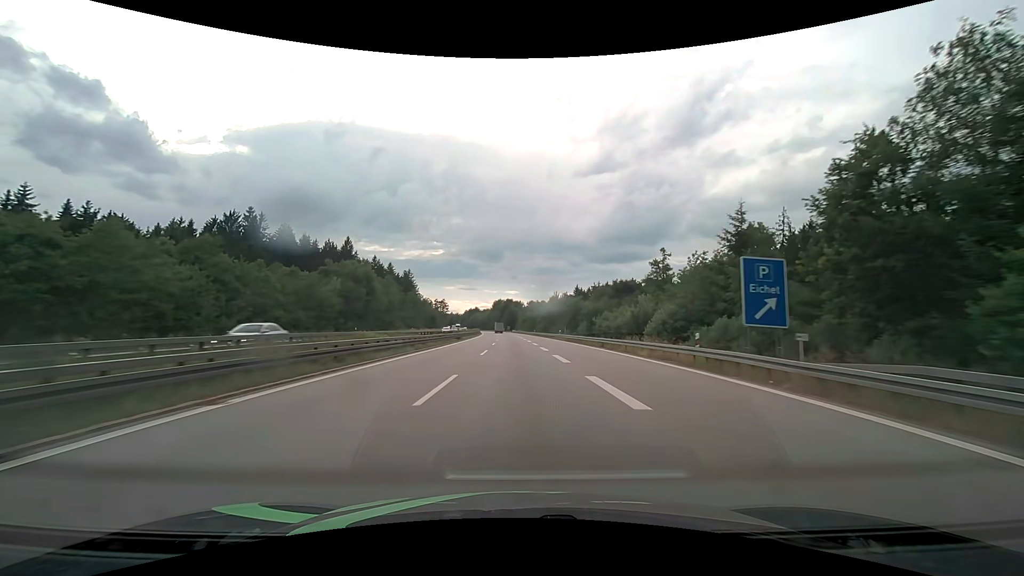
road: motorway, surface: asphalt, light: Day
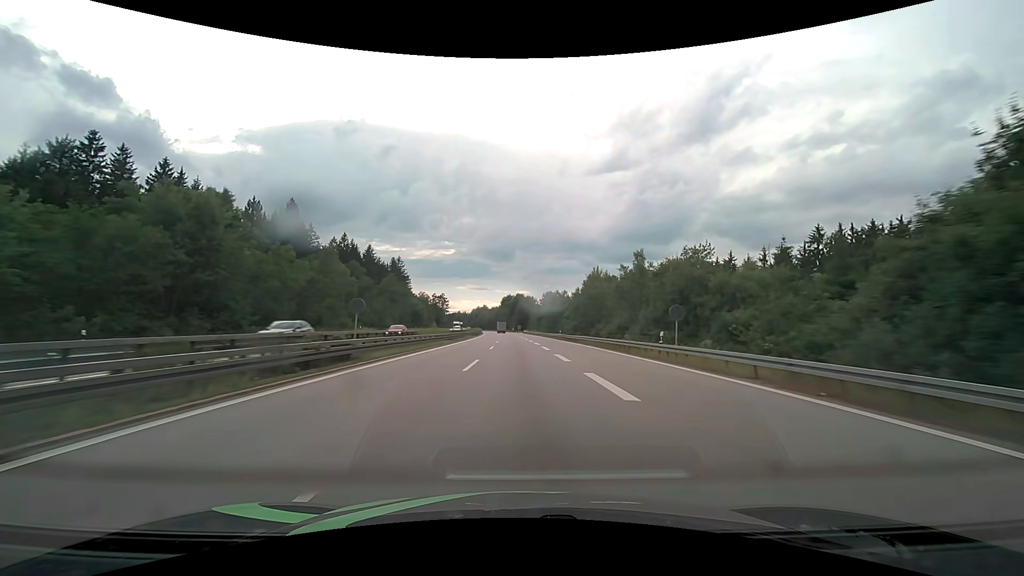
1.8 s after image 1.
(-0.5, +47.2) m; -1°
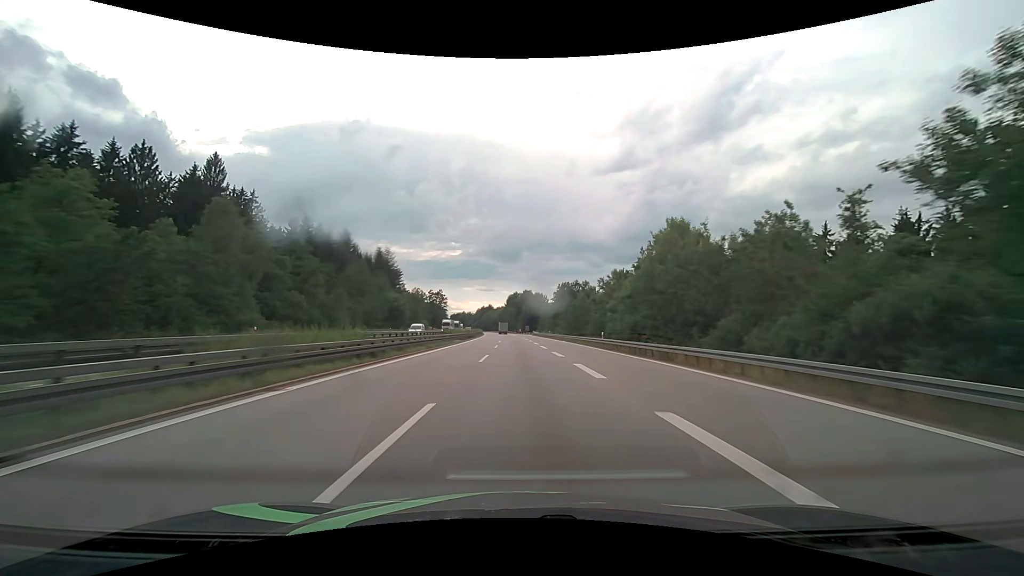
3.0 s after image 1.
(-0.3, +31.6) m; -1°
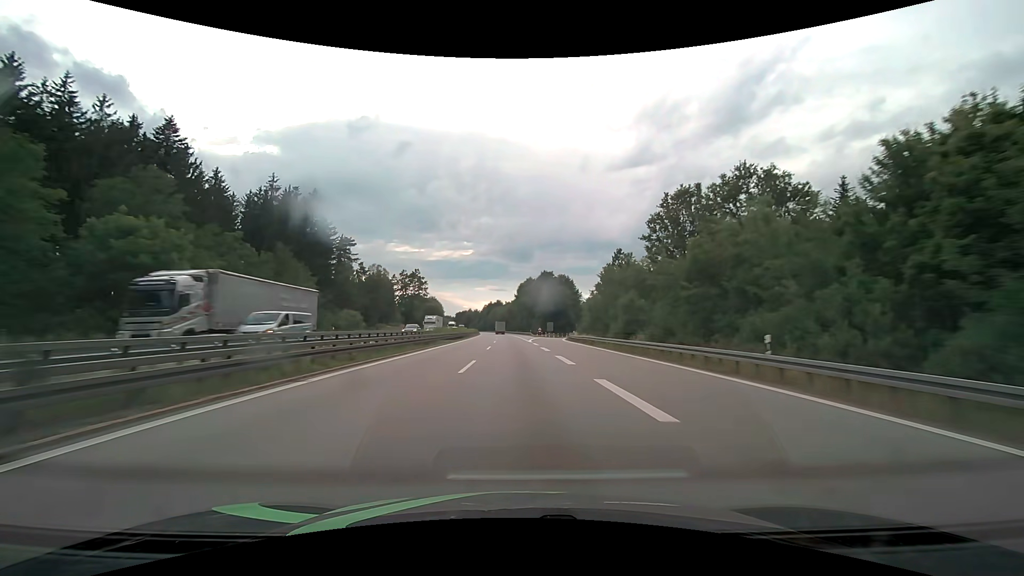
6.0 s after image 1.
(-0.9, +79.0) m; -1°
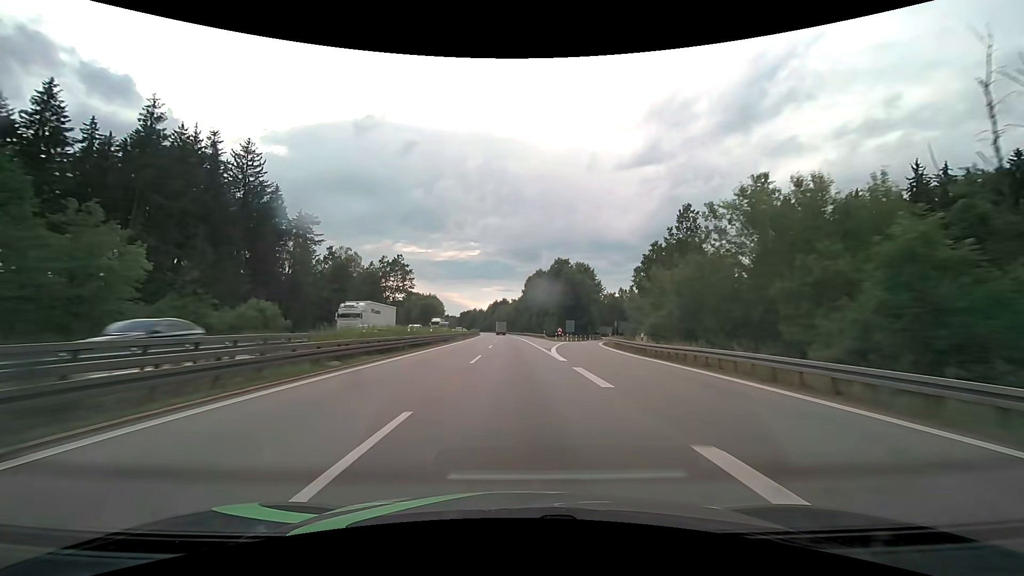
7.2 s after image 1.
(-0.2, +31.6) m; -1°
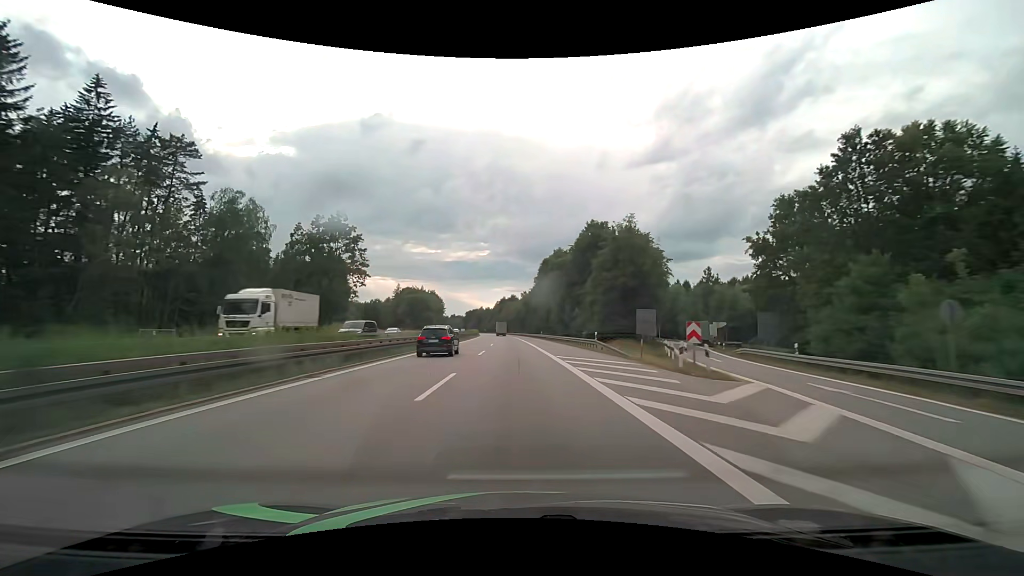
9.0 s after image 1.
(-0.4, +47.4) m; -1°
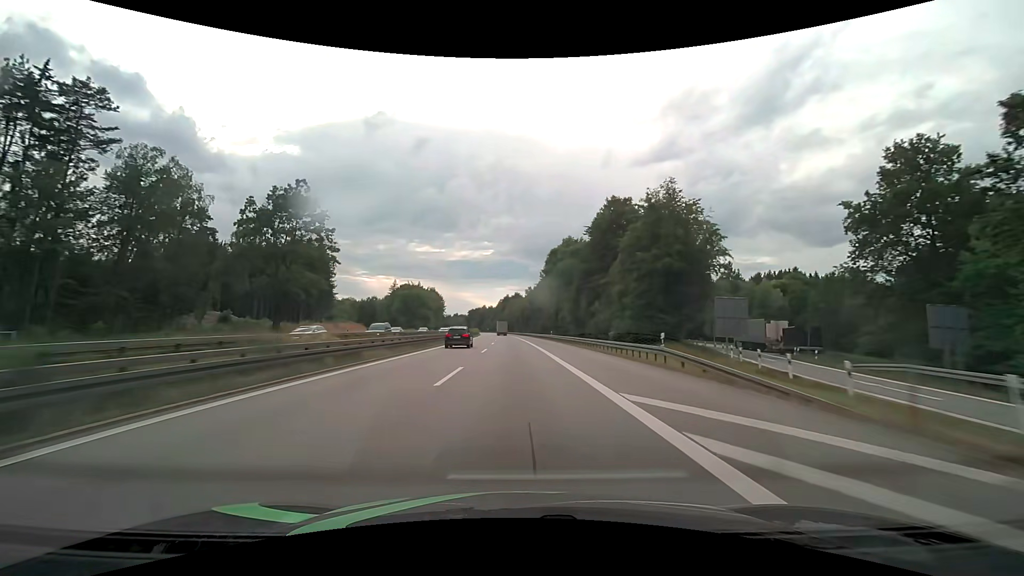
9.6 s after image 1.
(-0.1, +15.8) m; -1°
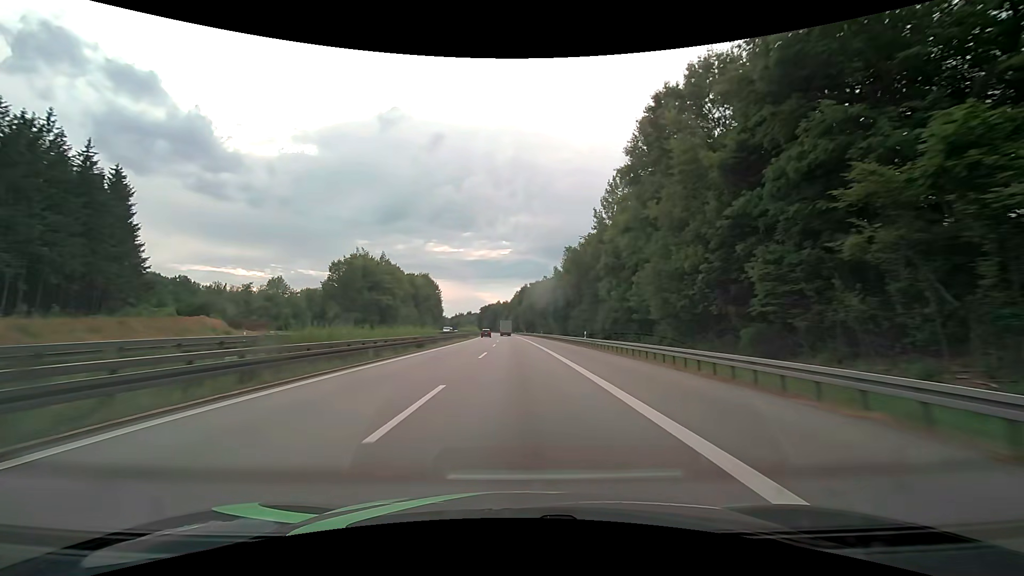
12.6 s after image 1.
(-1.4, +79.1) m; -2°
(0, +10) (0, +20) (0, +30) (0, +40) (0, +50) (-1, +60) (-1, +70) (-1, +80) (-2, +90) (-2, +100) m
